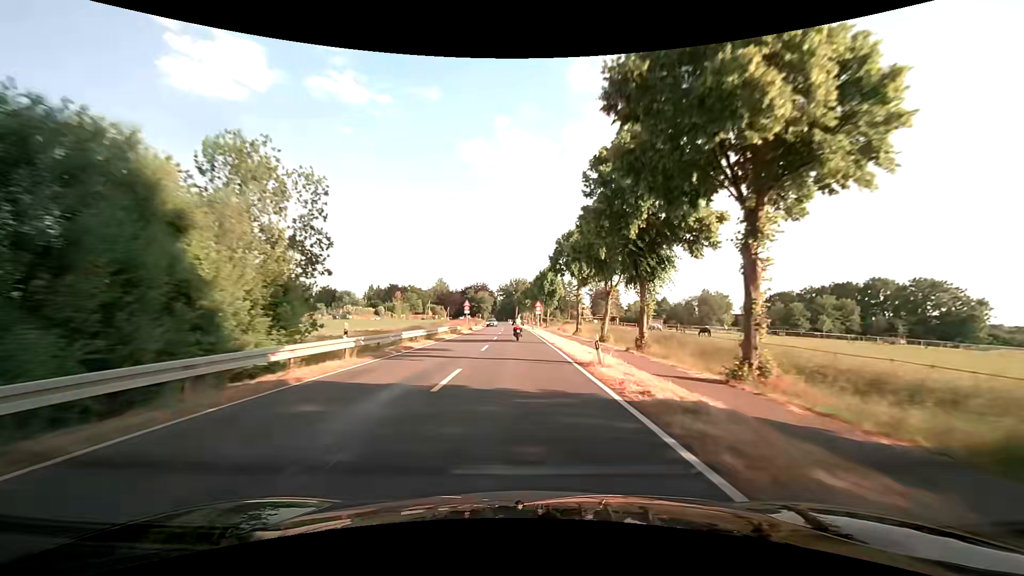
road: secondary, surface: asphalt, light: Day
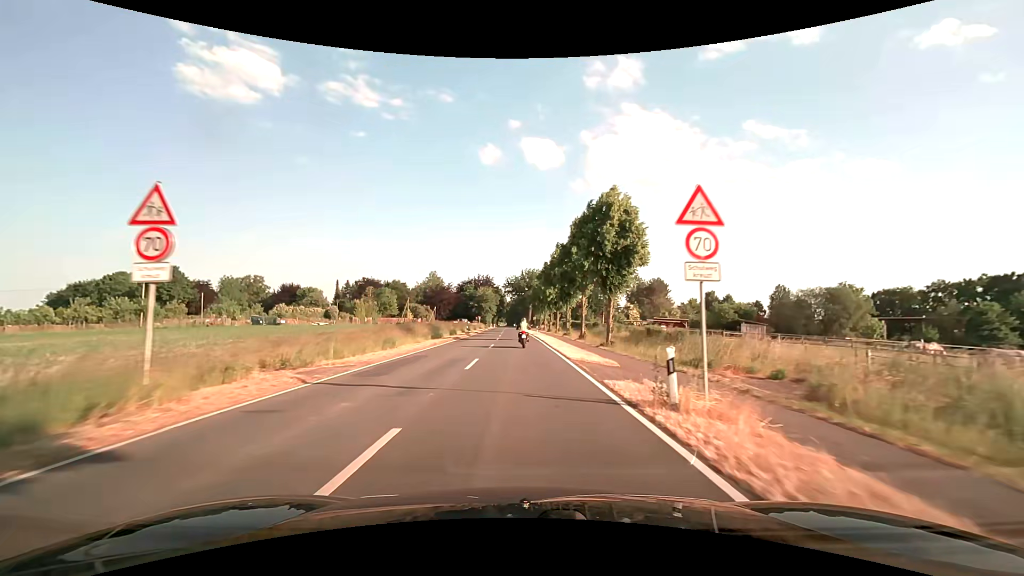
(-0.4, +56.2) m; -1°
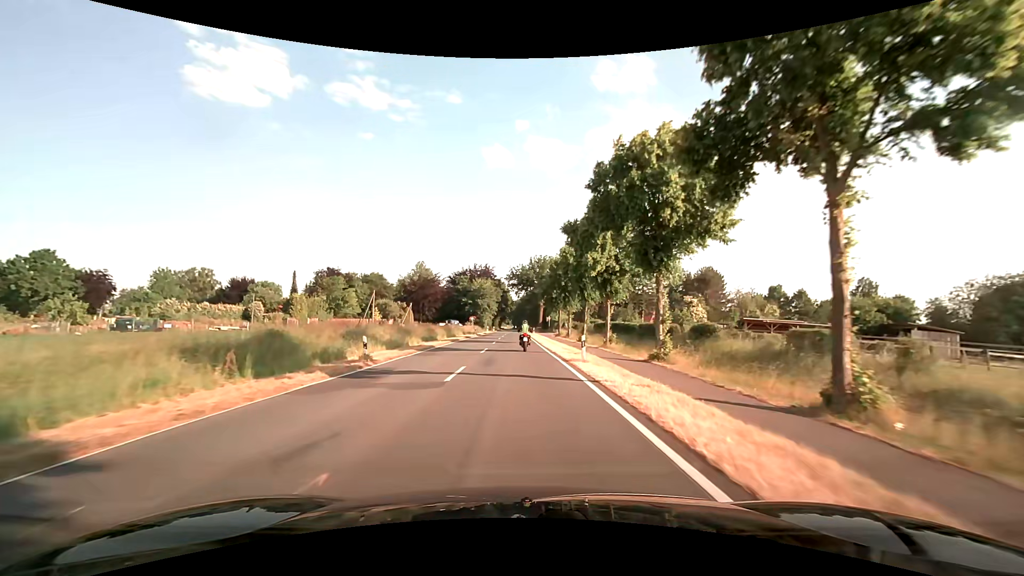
(-0.5, +39.7) m; -1°
